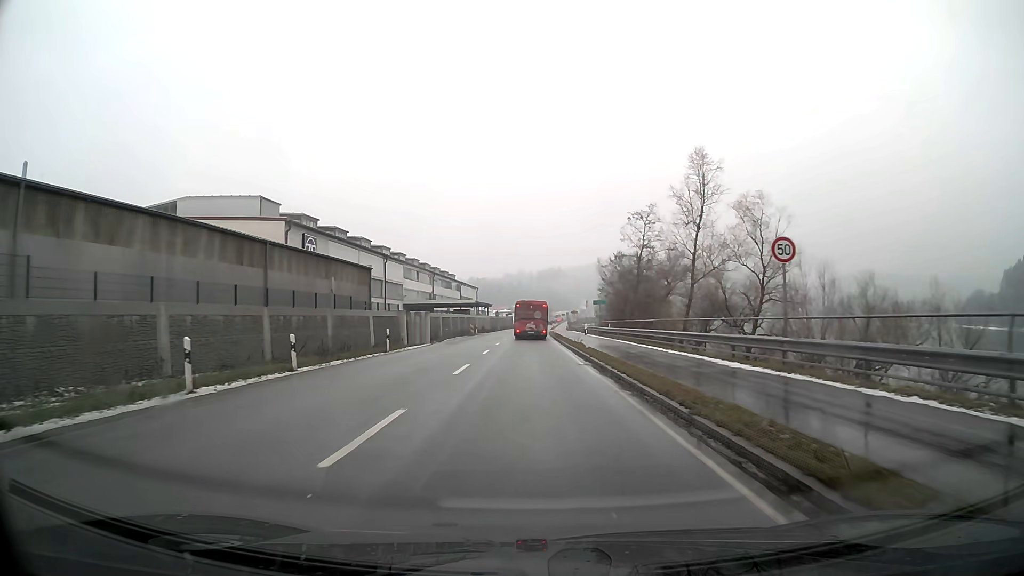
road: primary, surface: asphalt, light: Day
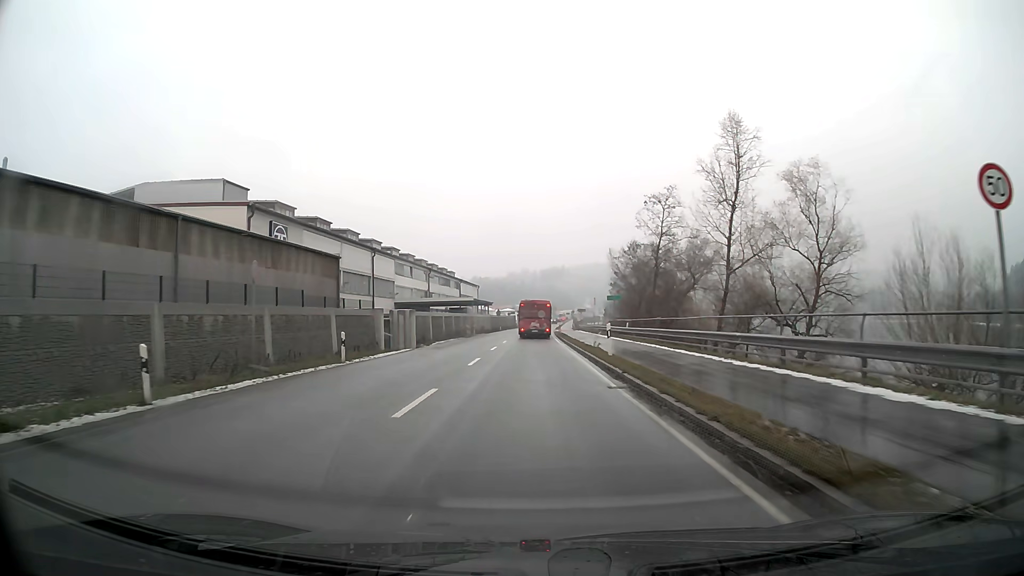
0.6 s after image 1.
(0.0, +7.8) m; 0°
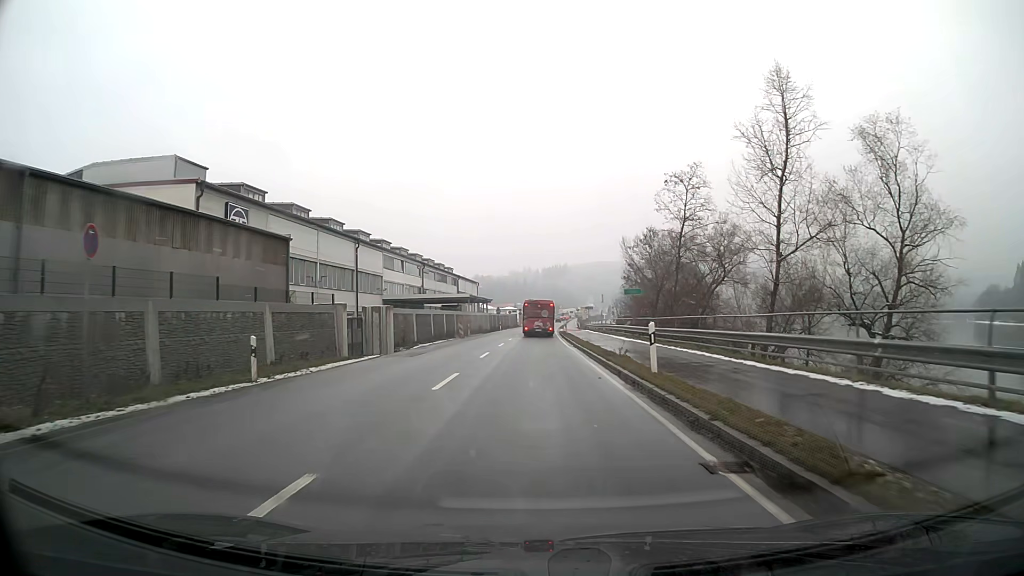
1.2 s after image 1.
(0.0, +7.8) m; 0°
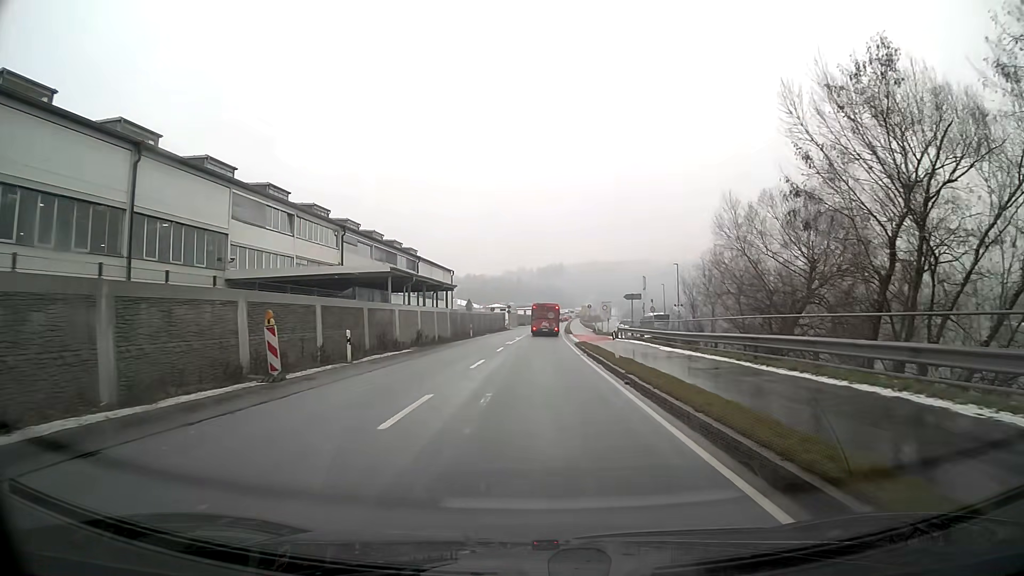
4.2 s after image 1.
(+0.1, +38.5) m; +1°
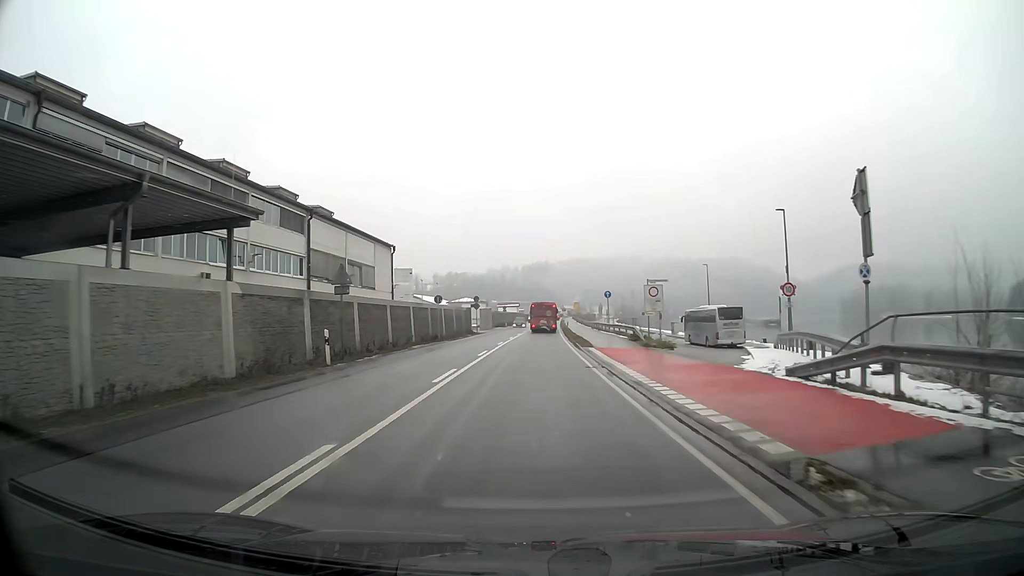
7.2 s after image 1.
(+0.3, +38.3) m; +1°
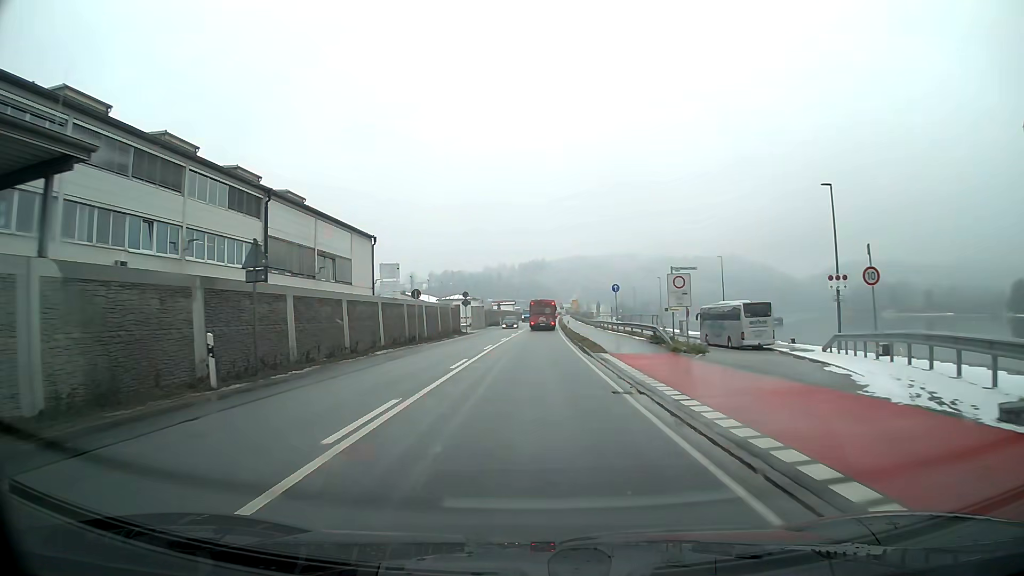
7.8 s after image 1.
(0.0, +7.6) m; 0°
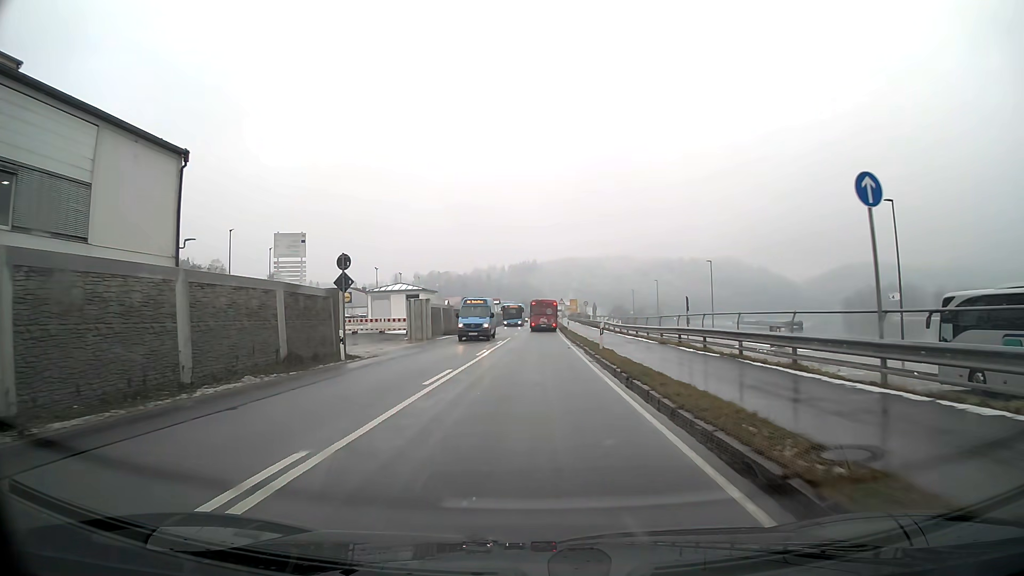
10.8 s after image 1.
(+0.2, +38.1) m; +1°
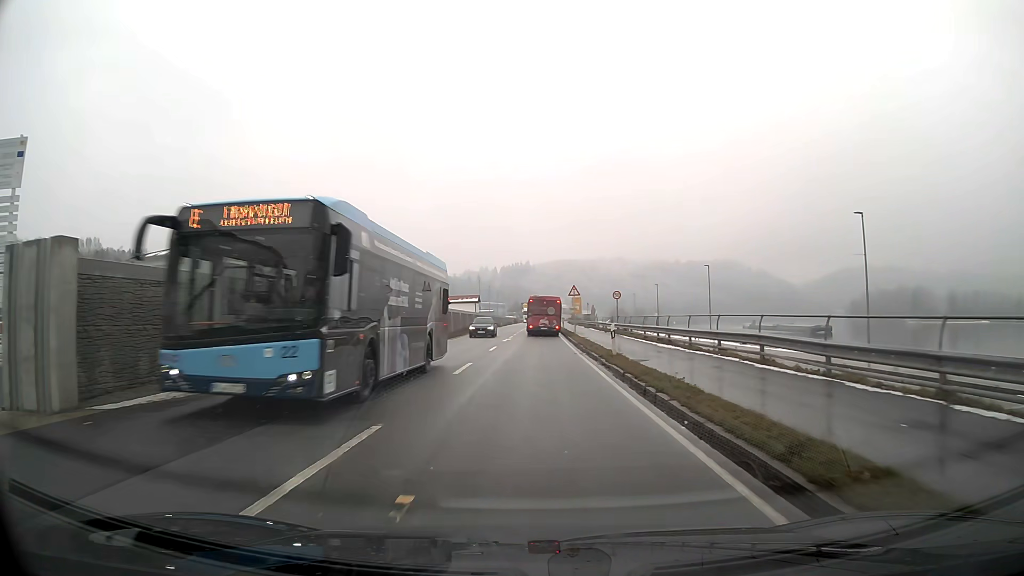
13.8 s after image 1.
(+0.3, +37.9) m; +1°
(0, +10) (0, +20) (0, +30) (0, +40) (0, +50) (0, +60) (+1, +70) (+1, +80) (+1, +90) (+1, +100) m
